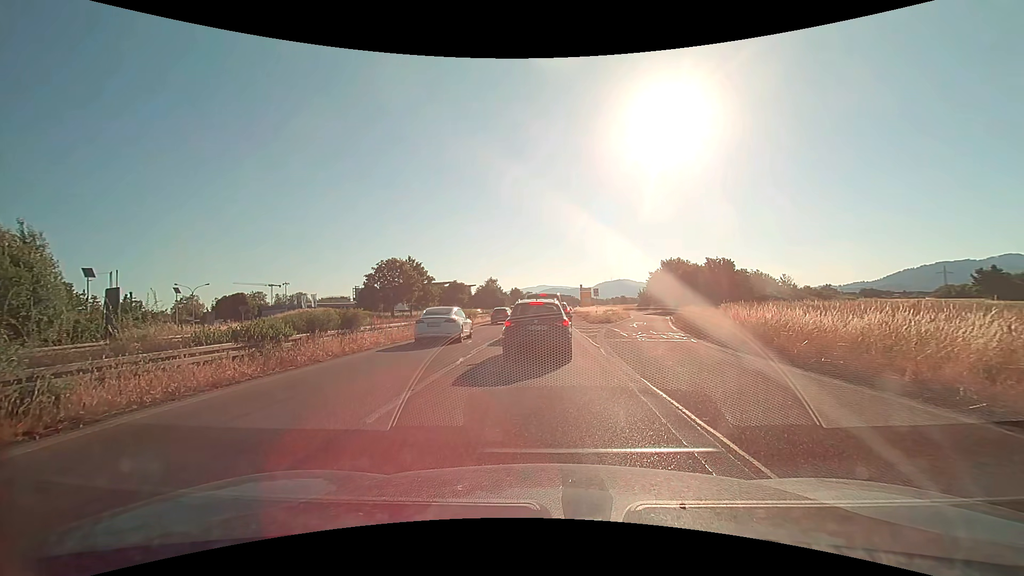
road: trunk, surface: asphalt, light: Day
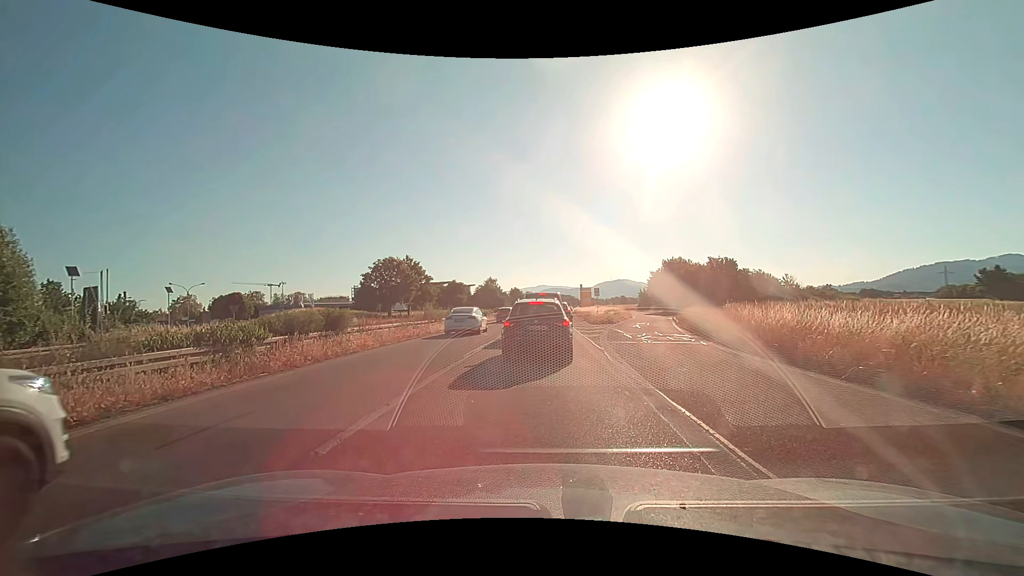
(0.0, +1.3) m; 0°
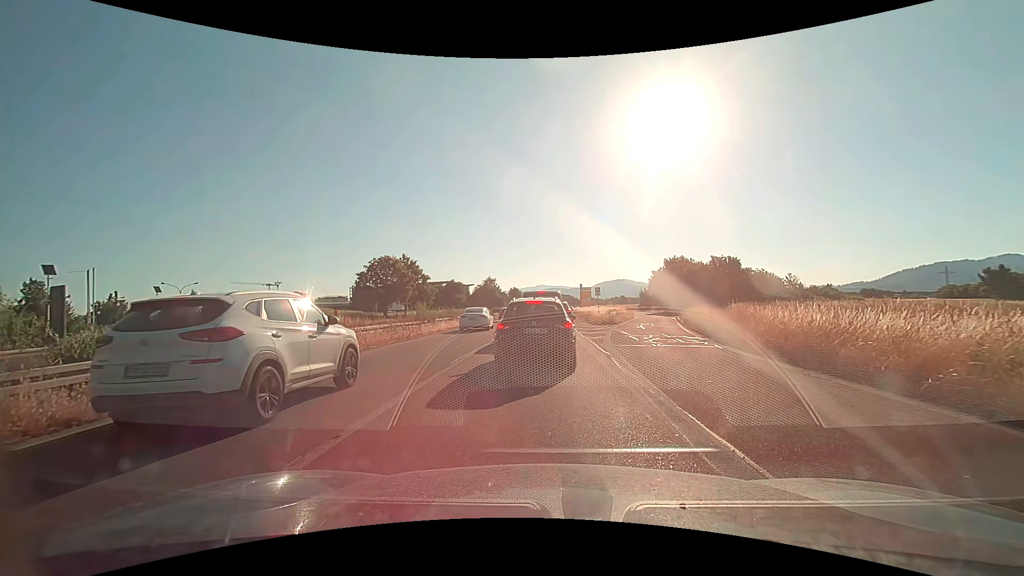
(0.0, +1.7) m; +2°
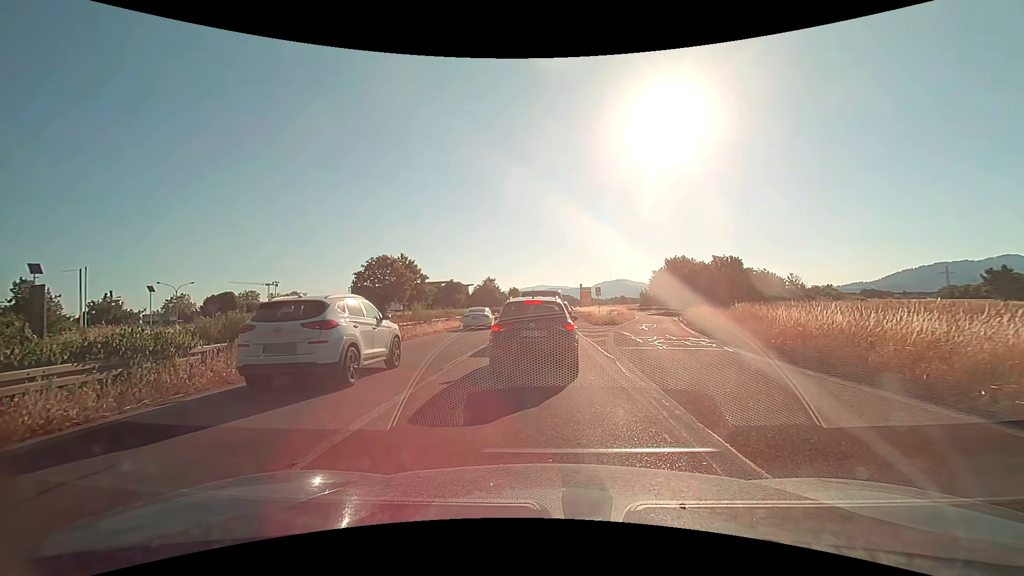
(0.0, +0.9) m; -1°
